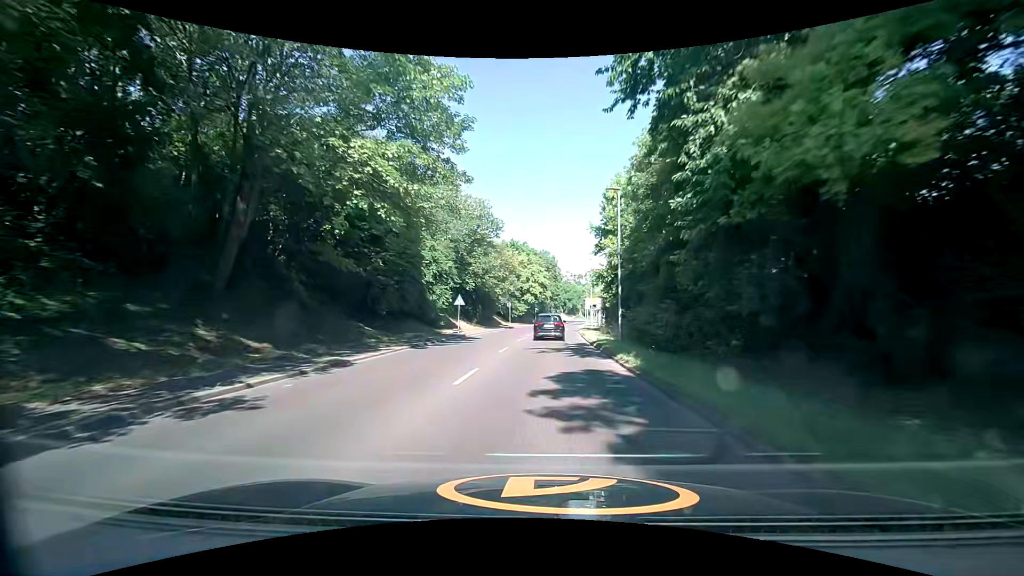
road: secondary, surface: asphalt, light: Day
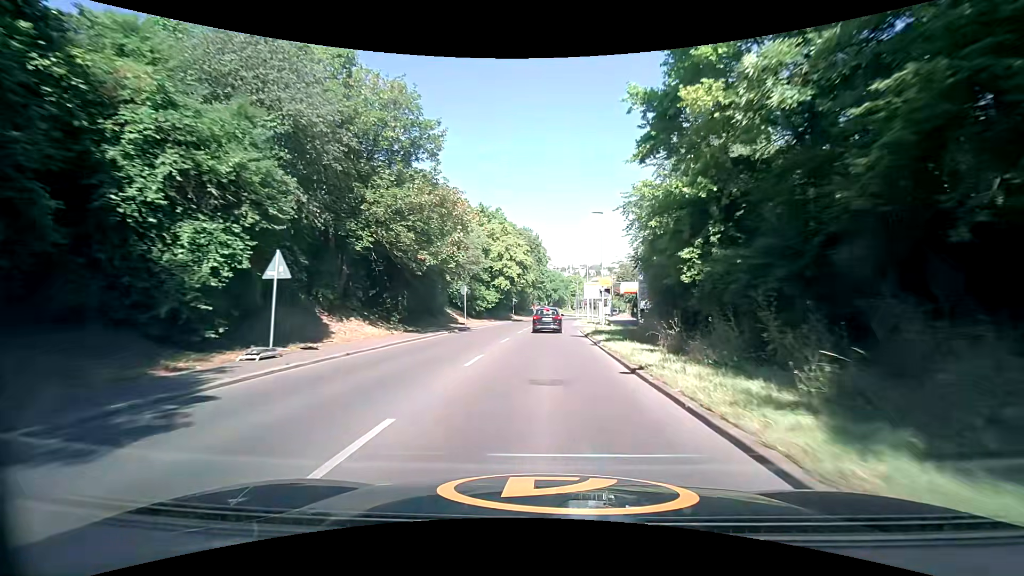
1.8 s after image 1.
(+0.6, +24.5) m; +3°
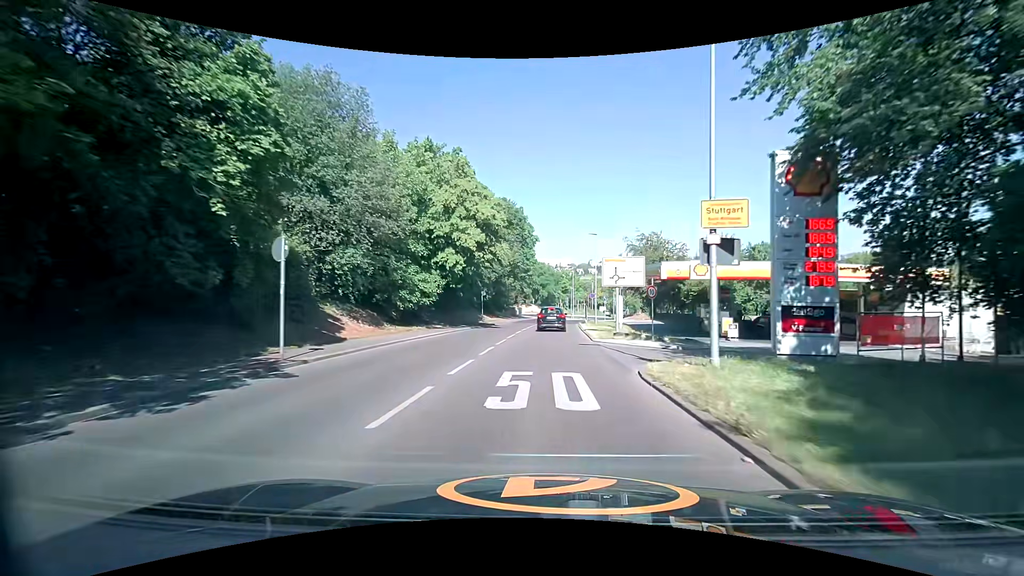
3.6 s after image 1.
(+0.1, +24.2) m; 0°
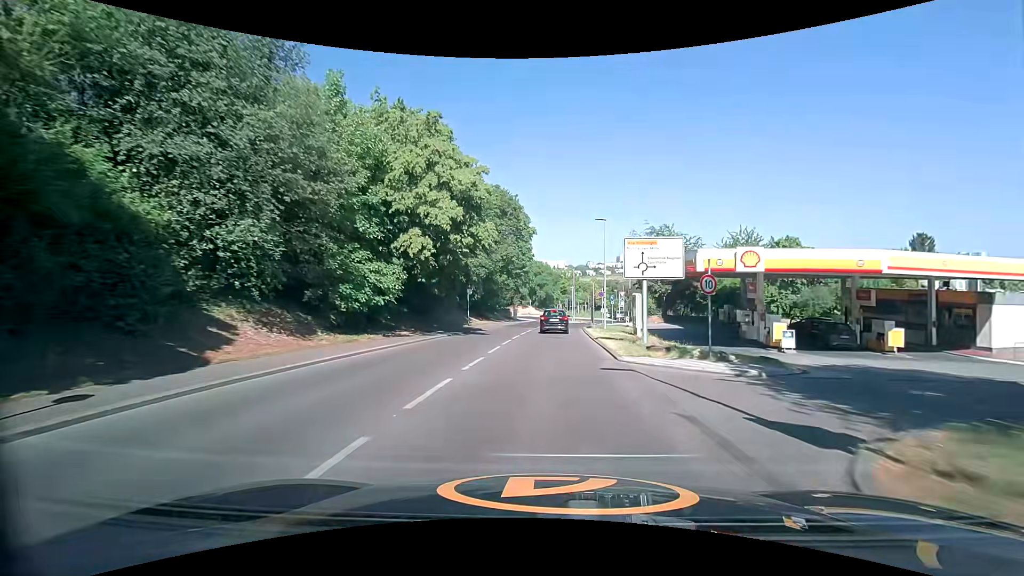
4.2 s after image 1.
(+0.1, +7.8) m; +1°
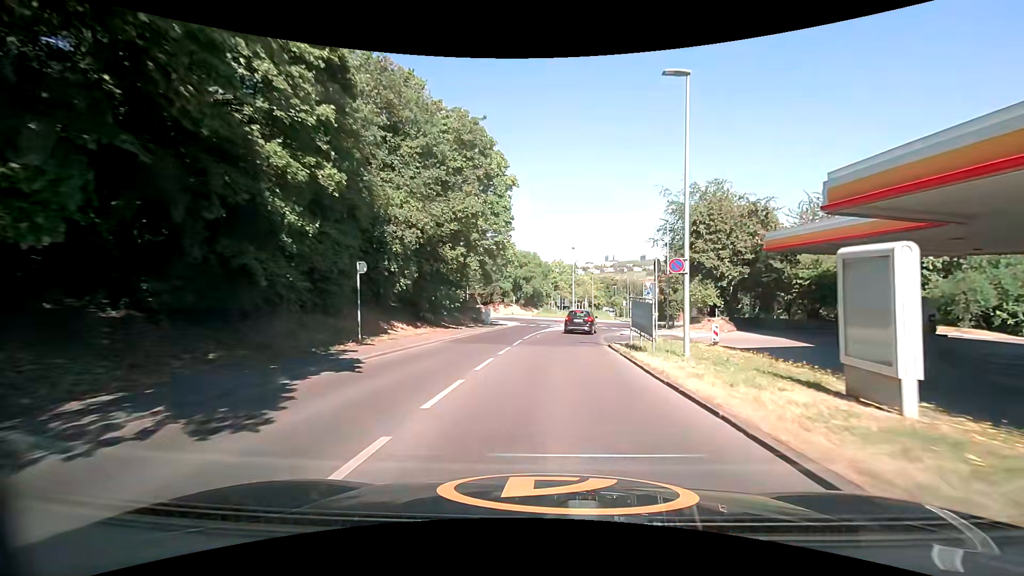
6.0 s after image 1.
(+0.1, +22.2) m; +1°
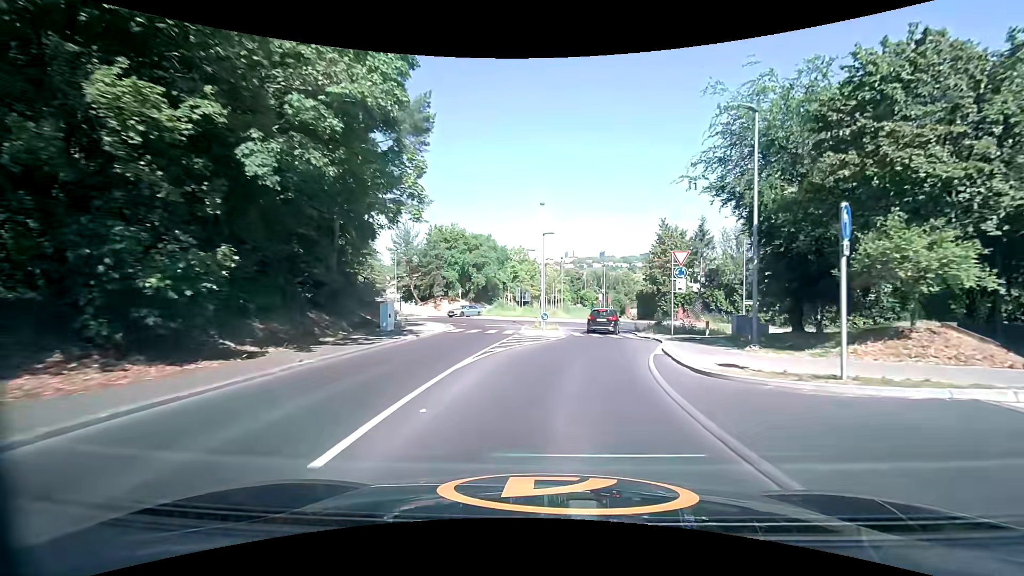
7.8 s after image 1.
(+0.5, +20.4) m; +5°
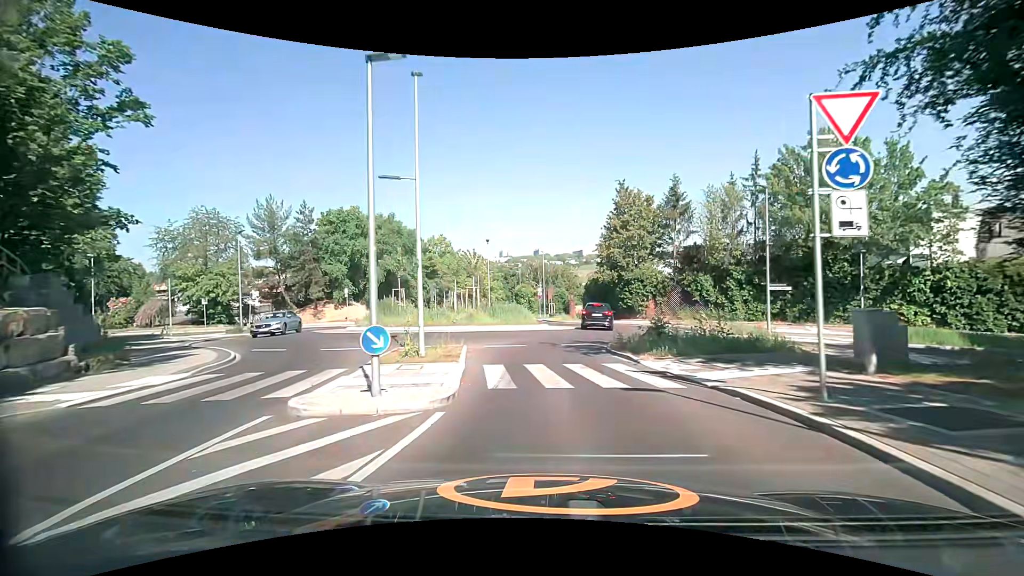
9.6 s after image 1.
(+1.3, +17.7) m; +6°
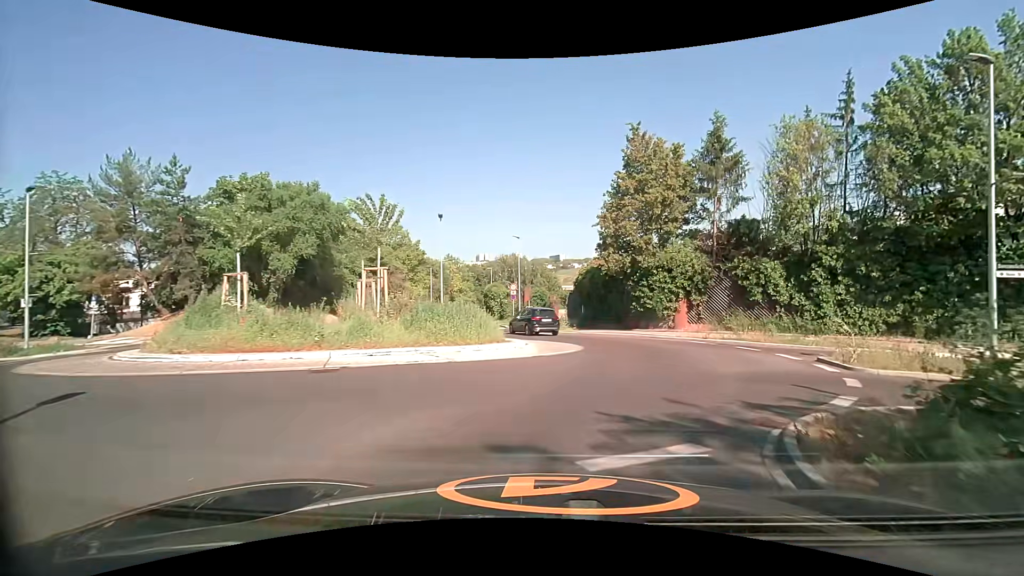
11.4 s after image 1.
(+0.2, +14.6) m; +3°
(+1, +10) (+2, +20) (0, +29) (-4, +39) (-7, +48) (-9, +58) (-10, +68) (-11, +78) (-12, +88) (-12, +98) m
